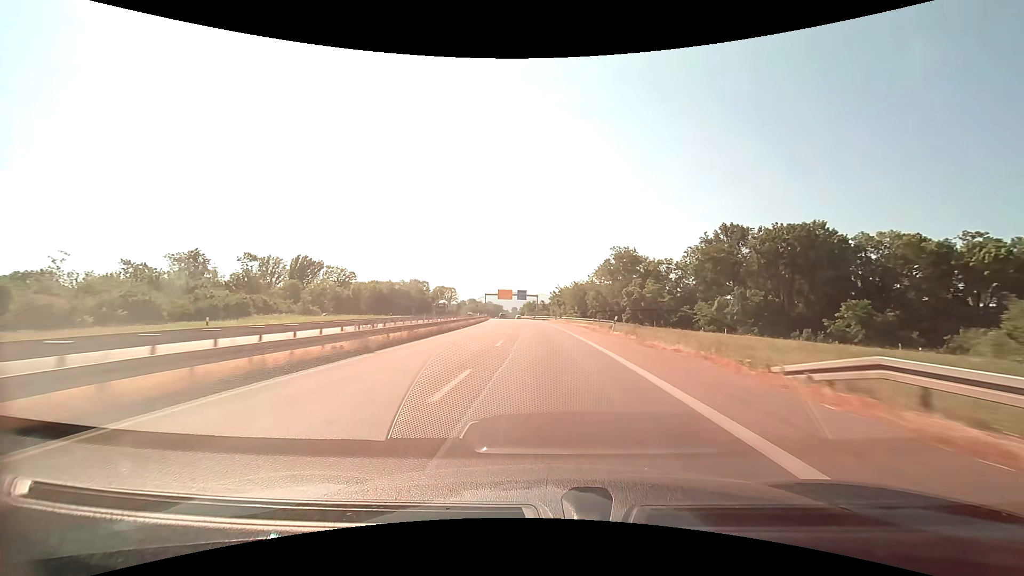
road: trunk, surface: asphalt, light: Day
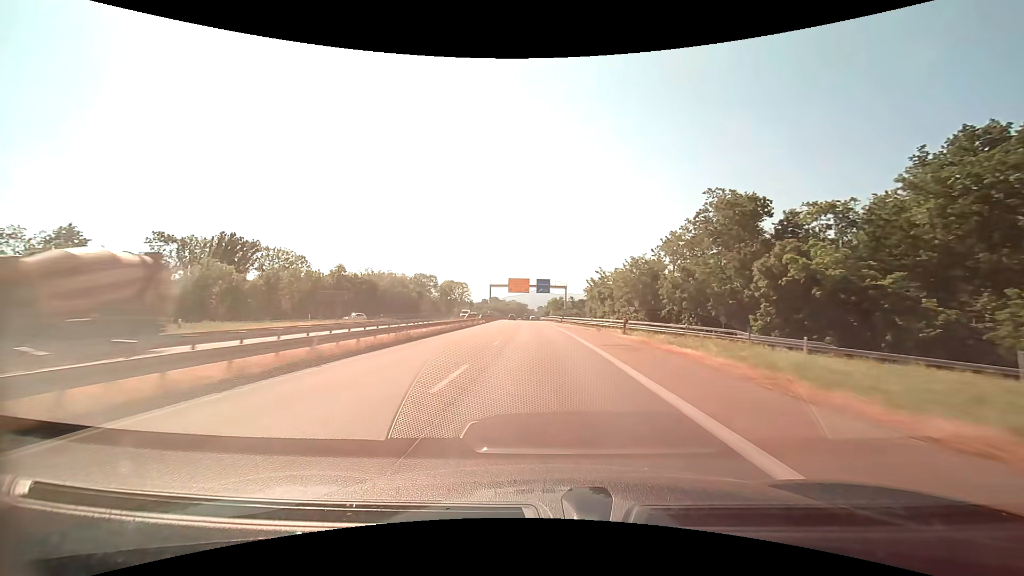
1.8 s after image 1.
(-1.2, +47.2) m; -3°
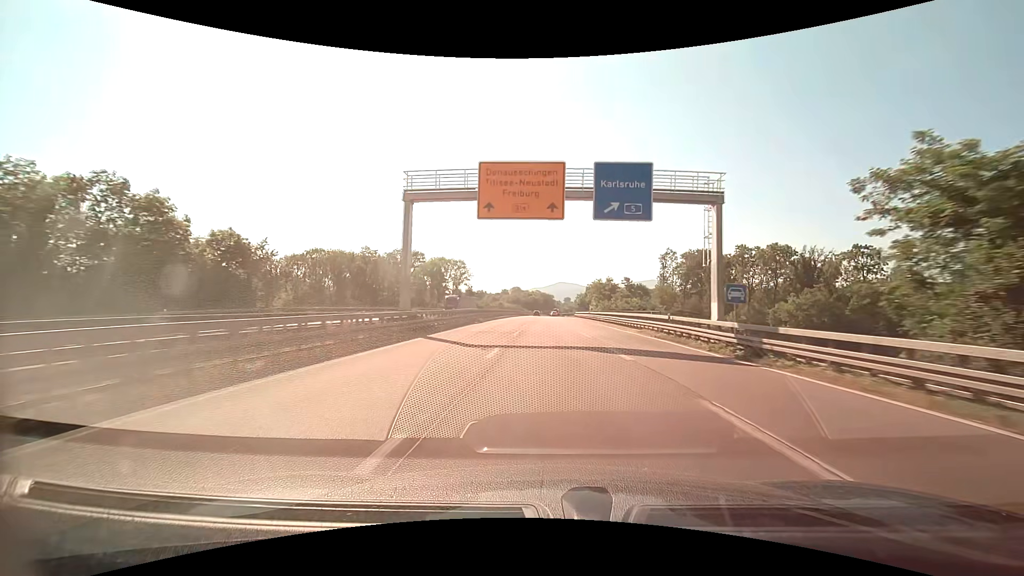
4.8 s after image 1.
(-3.1, +79.0) m; -3°
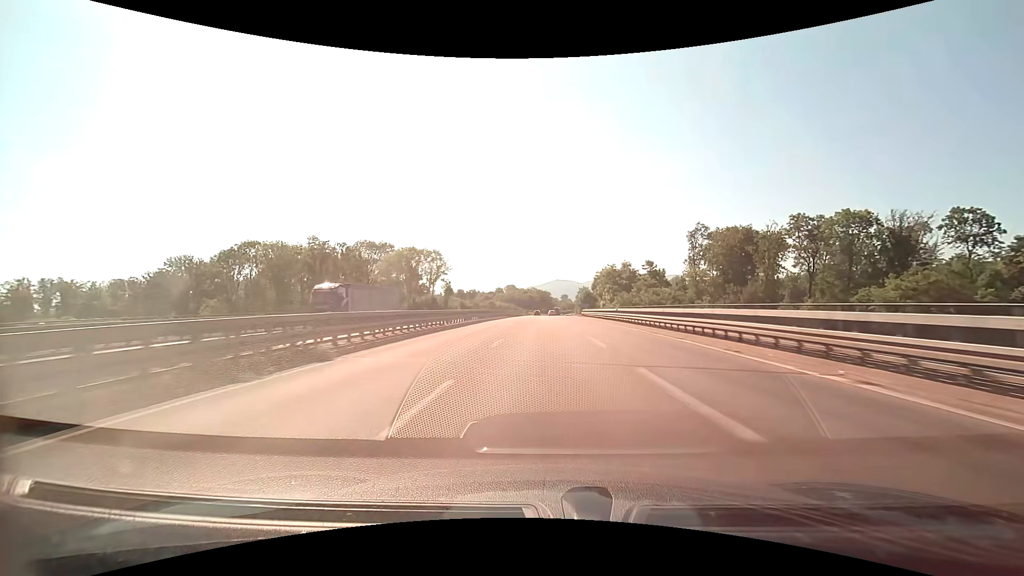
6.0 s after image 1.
(+0.1, +31.8) m; +1°
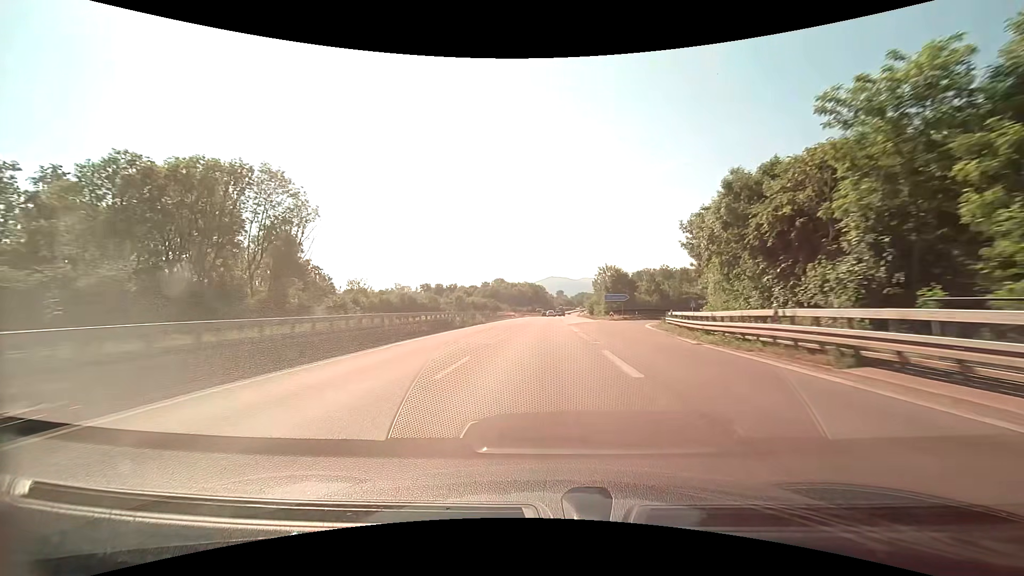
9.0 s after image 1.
(0.0, +79.5) m; 0°
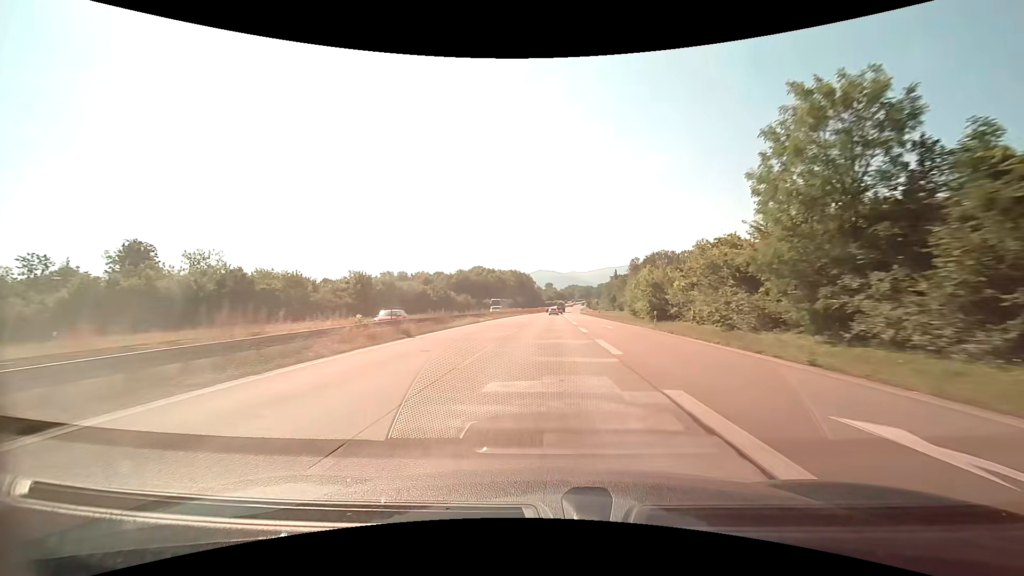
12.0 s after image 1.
(+0.8, +79.4) m; +1°
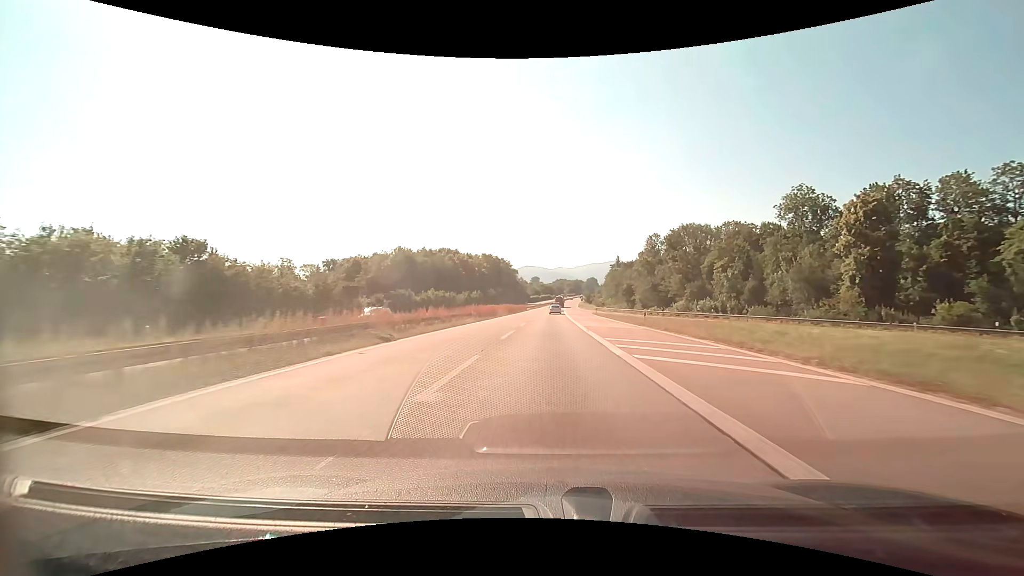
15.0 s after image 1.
(+1.1, +75.3) m; +2°
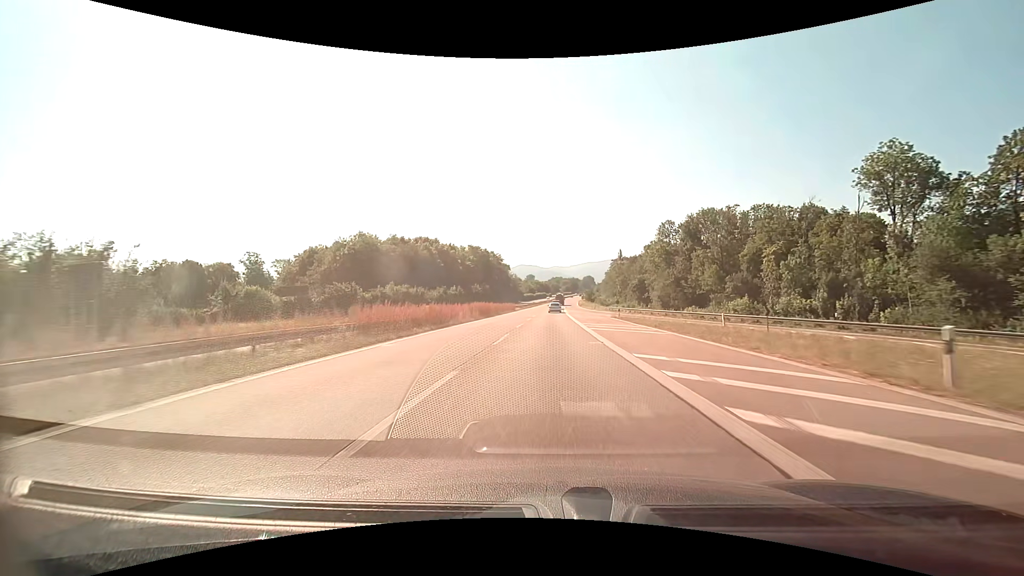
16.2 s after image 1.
(+0.1, +27.7) m; +1°
(0, +10) (0, +20) (0, +30) (0, +40) (0, +50) (+1, +60) (+1, +70) (+1, +80) (+1, +90) (+2, +100) m
